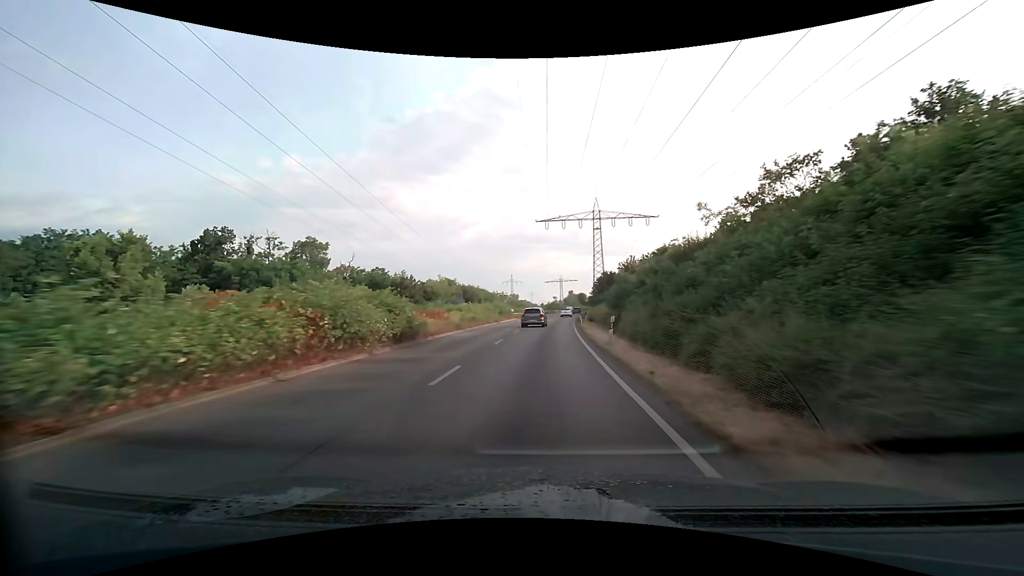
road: trunk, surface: asphalt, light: Day
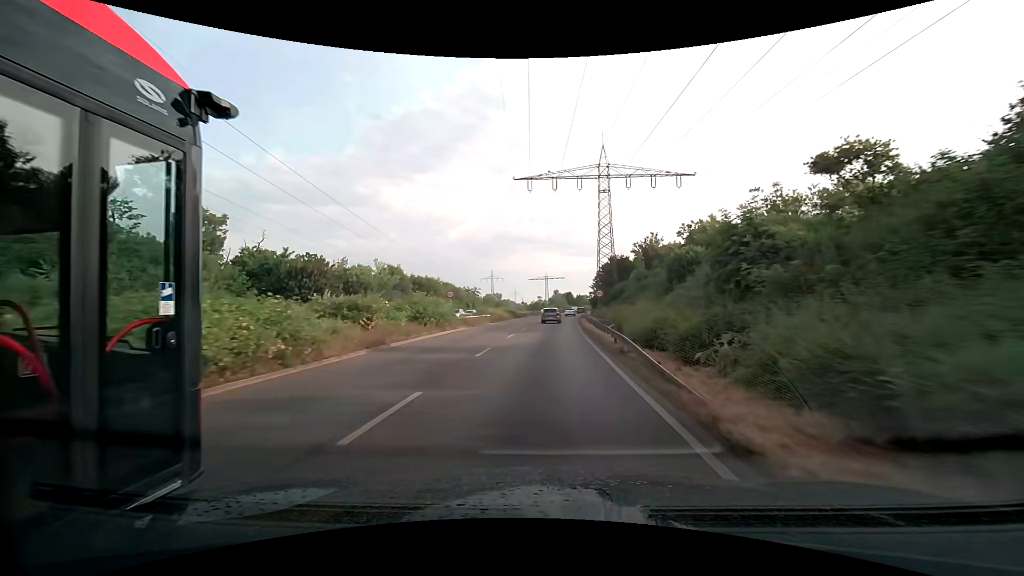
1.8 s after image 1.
(+0.3, +31.9) m; +1°
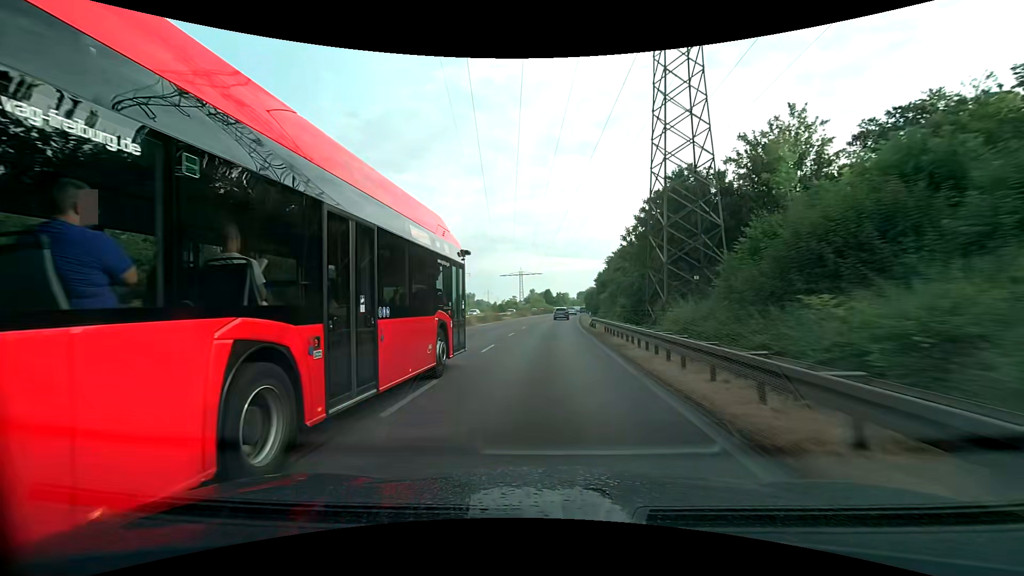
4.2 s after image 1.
(+1.4, +43.9) m; +3°
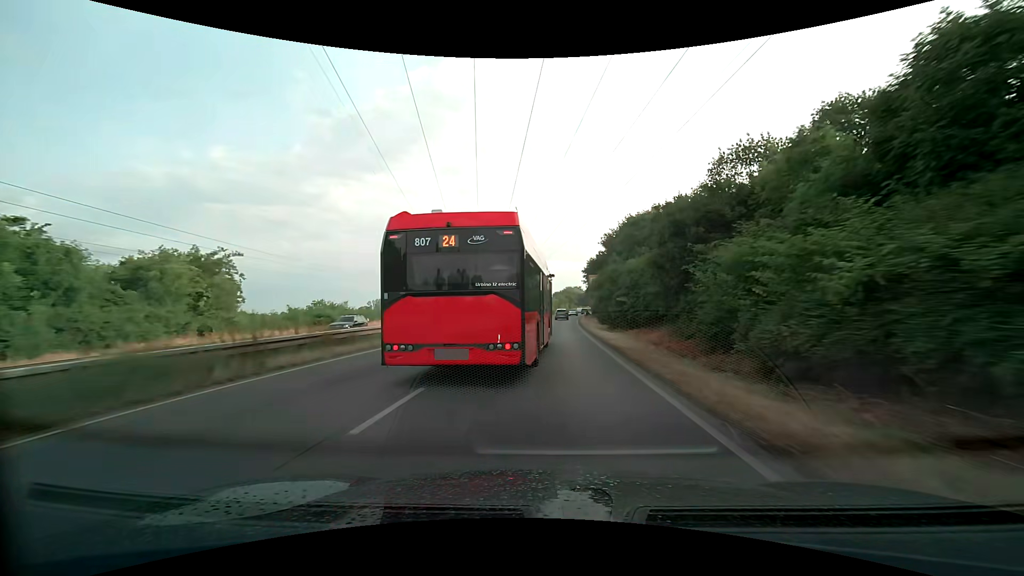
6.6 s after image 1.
(+1.1, +45.9) m; +3°
(0, +10) (0, +20) (+1, +30) (+1, +40) (+1, +50) (+2, +60) (+3, +70) (+3, +80) (+4, +90) (+5, +100) m
